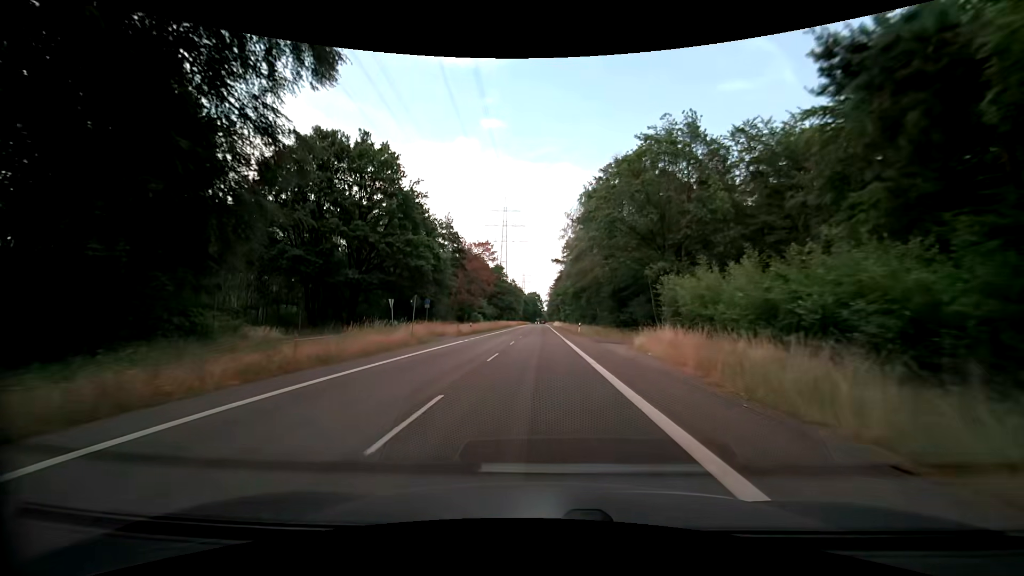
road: secondary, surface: asphalt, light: Day
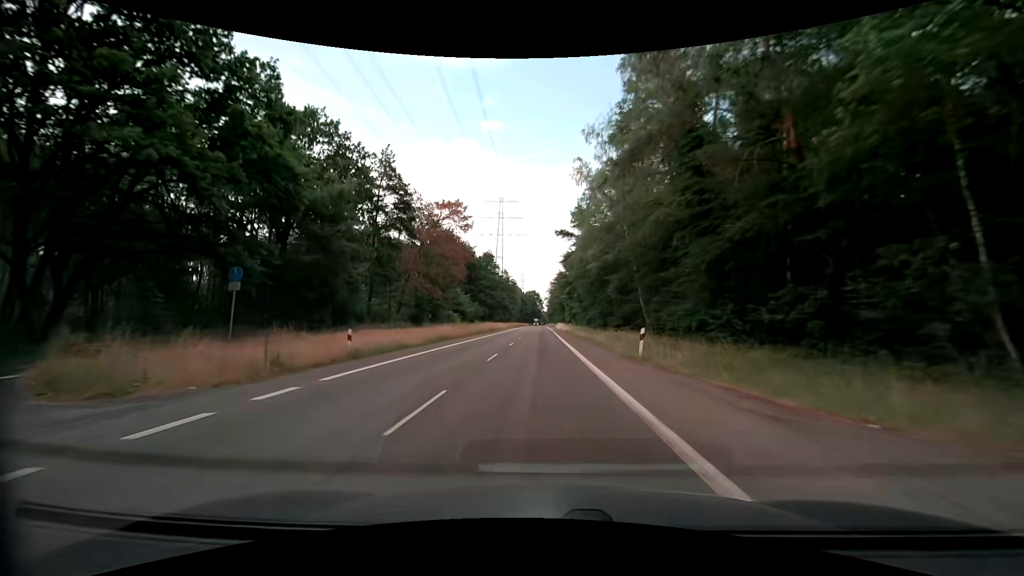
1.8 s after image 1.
(0.0, +33.2) m; 0°
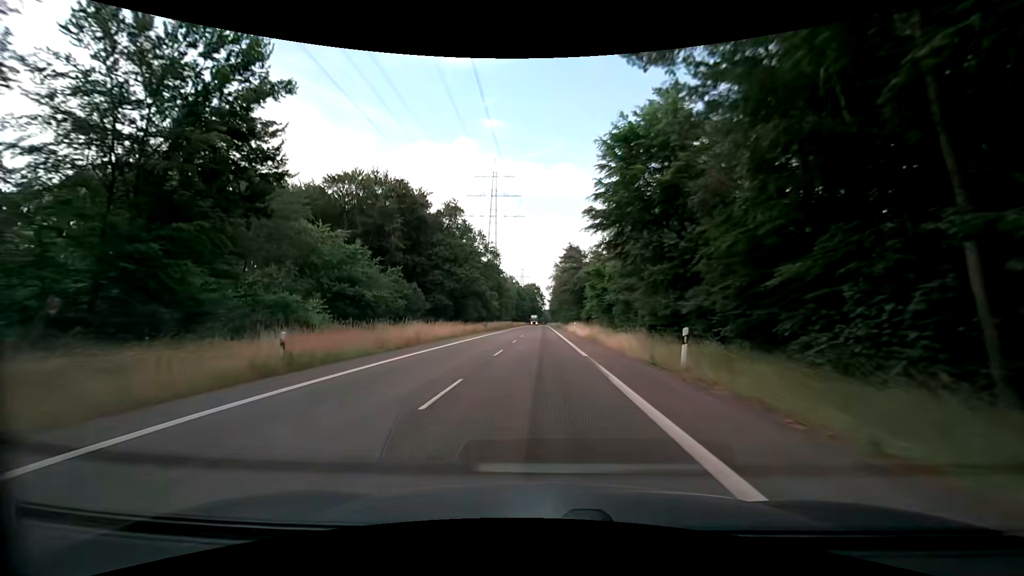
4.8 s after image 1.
(-0.3, +55.4) m; -1°
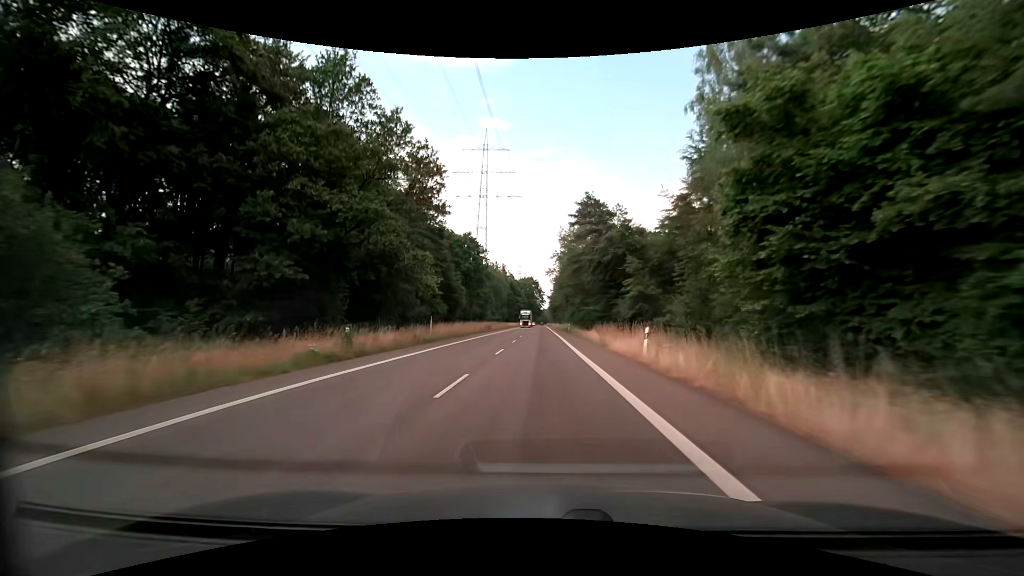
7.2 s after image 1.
(+0.2, +44.3) m; +1°
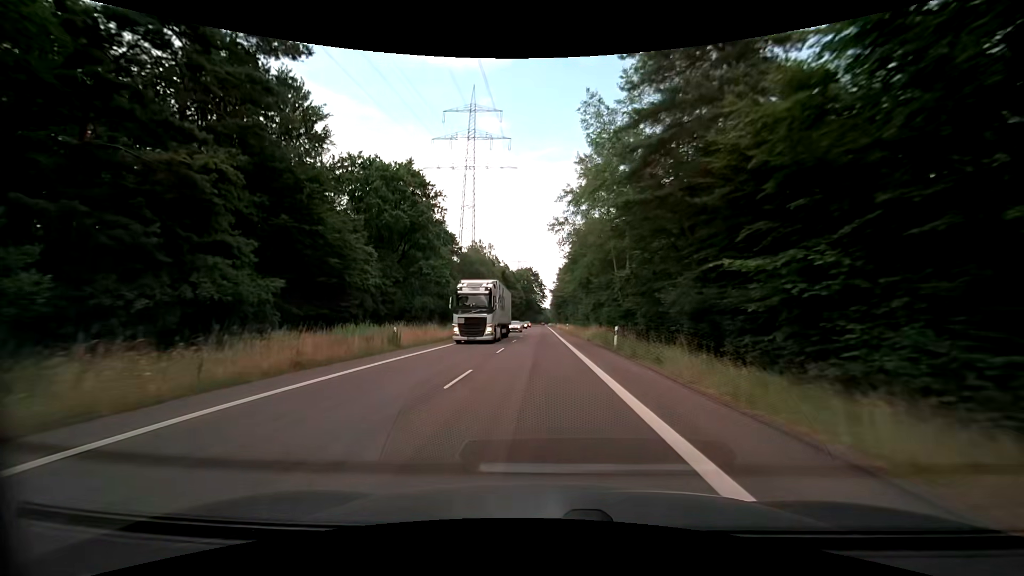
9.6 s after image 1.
(-0.2, +44.4) m; 0°
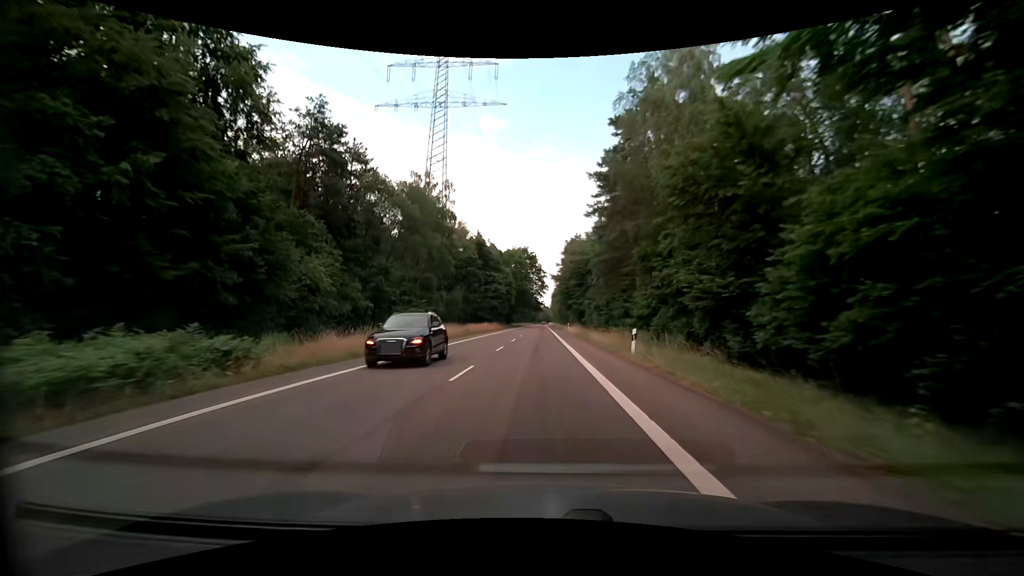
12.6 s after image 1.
(+0.1, +55.6) m; +1°
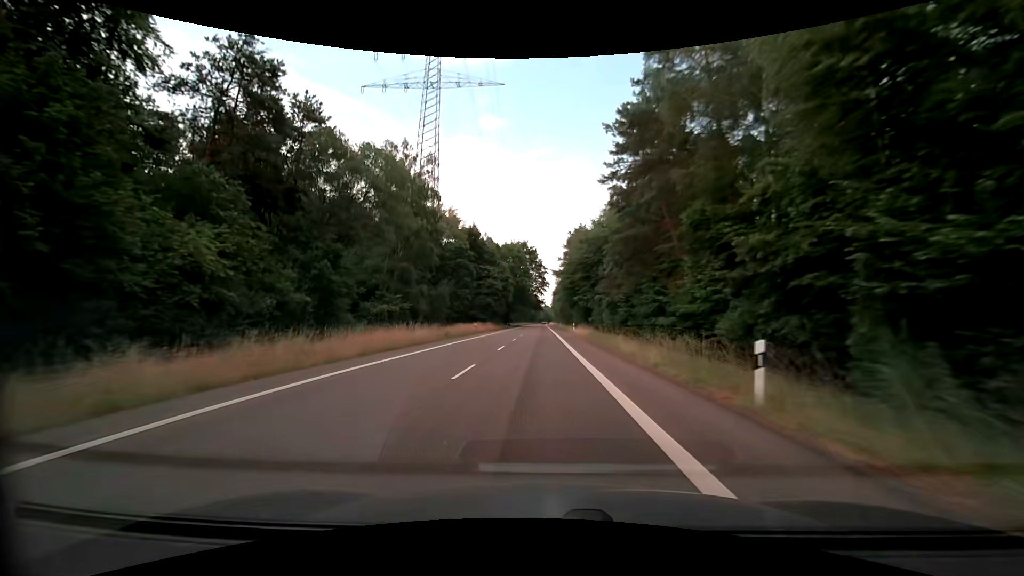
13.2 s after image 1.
(-0.1, +11.1) m; 0°
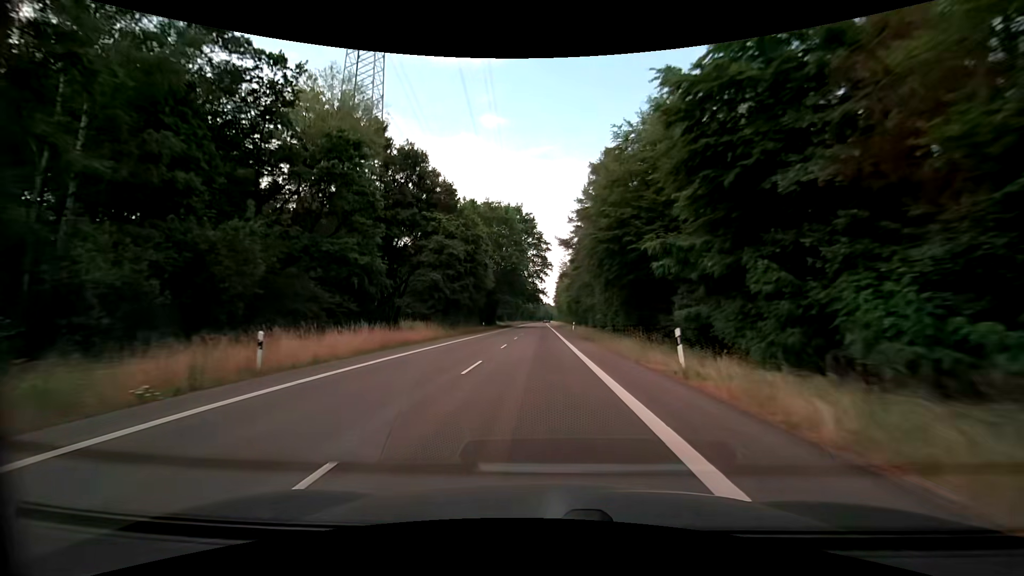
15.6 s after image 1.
(-0.3, +44.6) m; 0°
(0, +10) (0, +20) (0, +30) (0, +40) (0, +50) (0, +60) (0, +70) (0, +80) (0, +90) (0, +100) m
